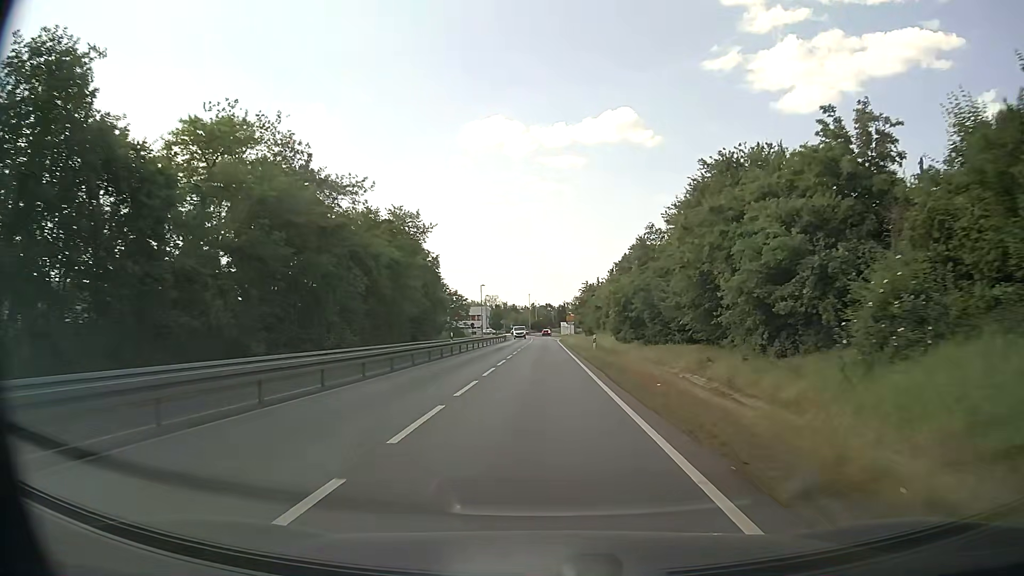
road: tertiary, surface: asphalt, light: Day
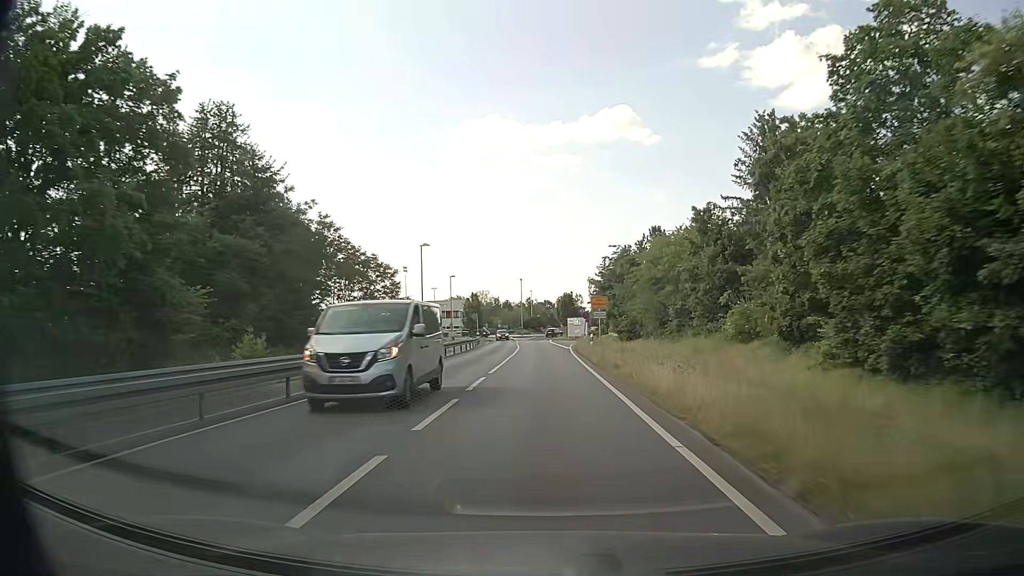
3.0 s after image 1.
(0.0, +46.9) m; 0°
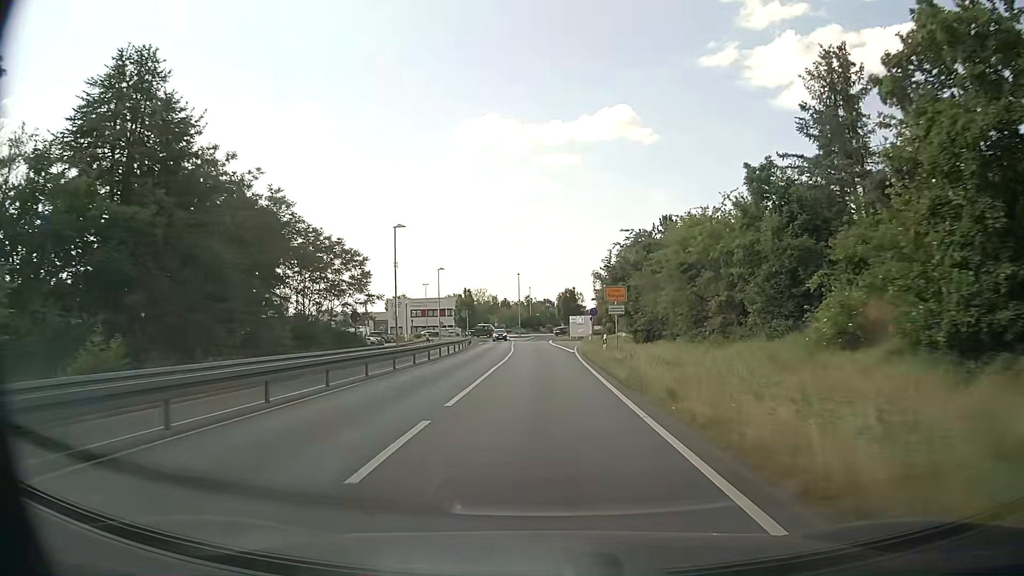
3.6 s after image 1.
(0.0, +9.2) m; 0°
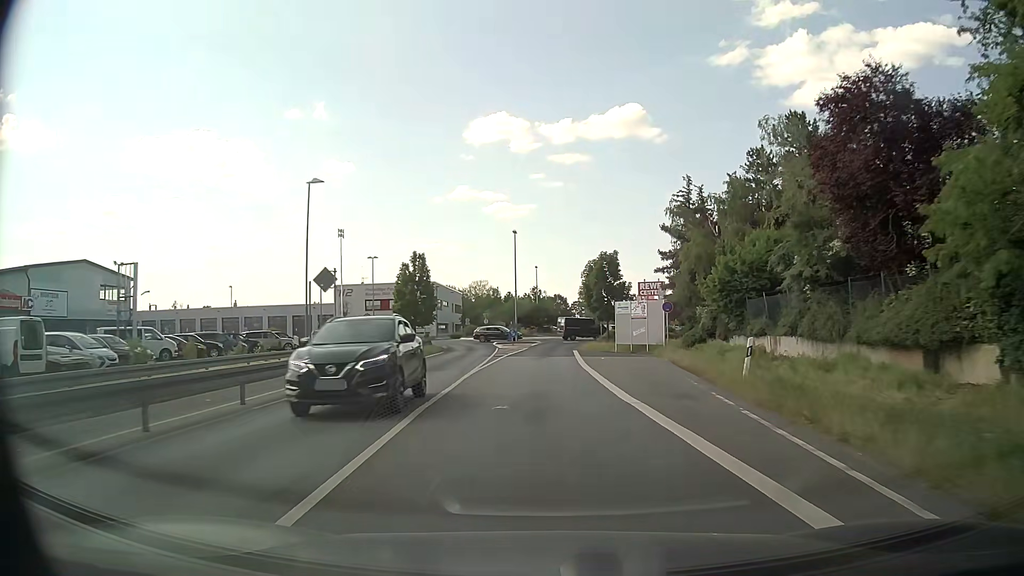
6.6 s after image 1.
(-0.3, +44.4) m; -1°
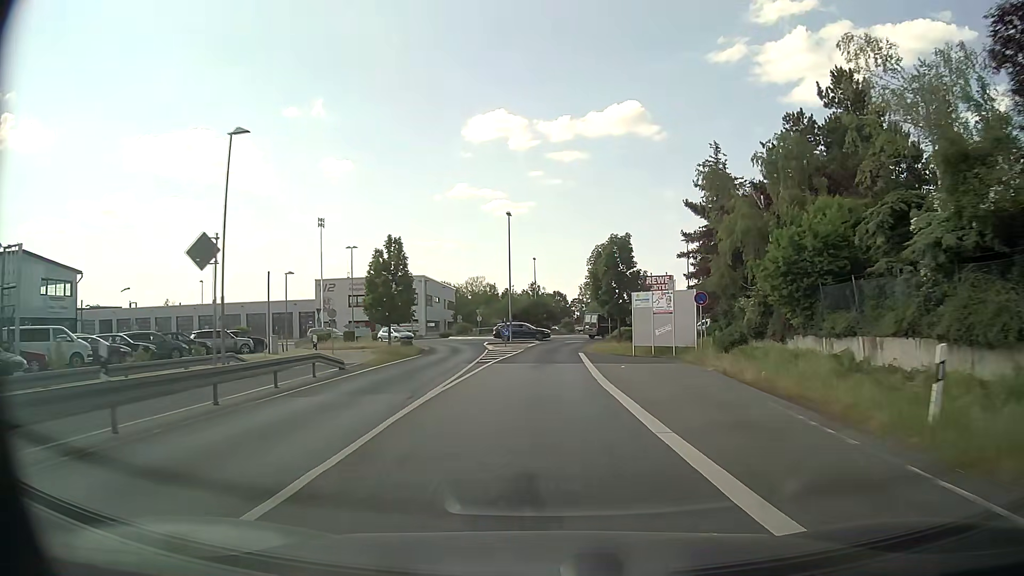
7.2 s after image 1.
(0.0, +8.2) m; 0°
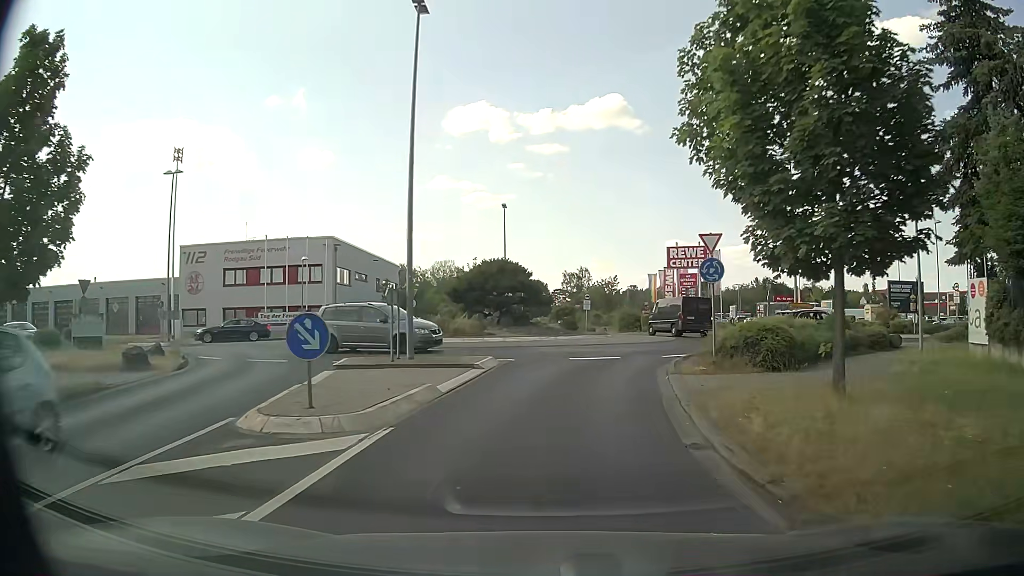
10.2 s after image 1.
(+0.3, +32.8) m; +2°
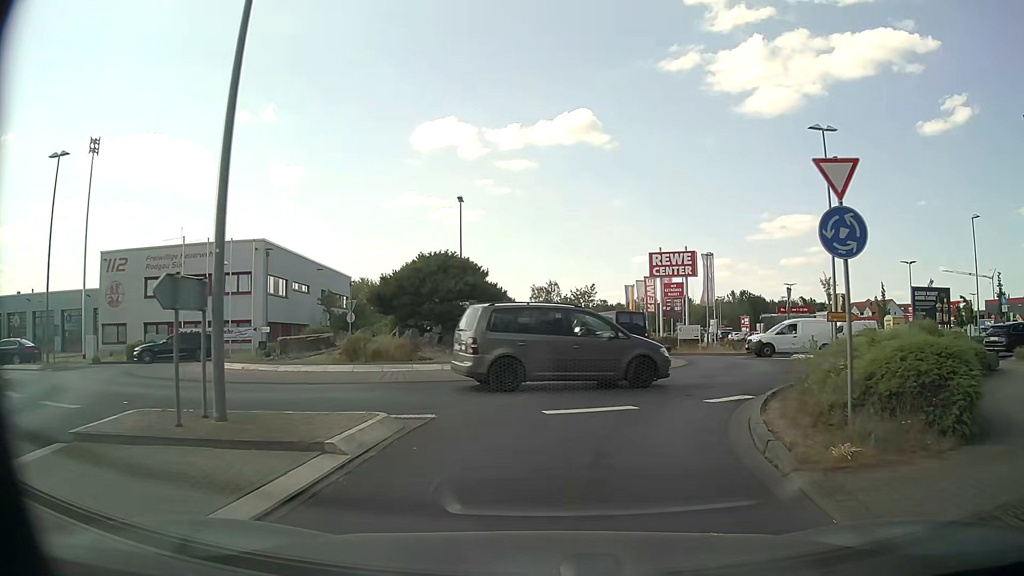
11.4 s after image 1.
(+0.2, +8.5) m; +2°
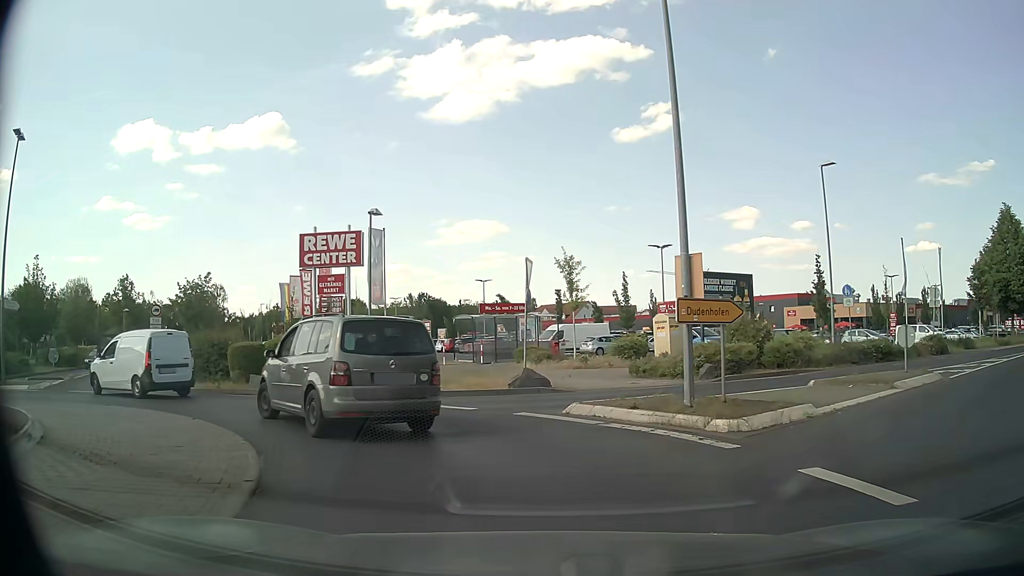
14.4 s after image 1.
(+3.8, +16.8) m; +28°
